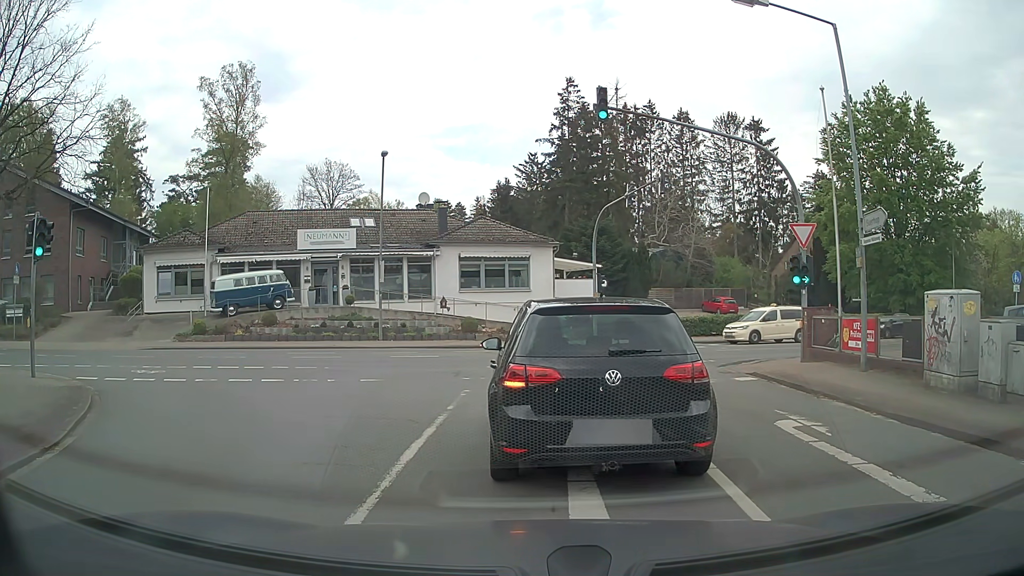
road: tertiary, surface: asphalt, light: Day
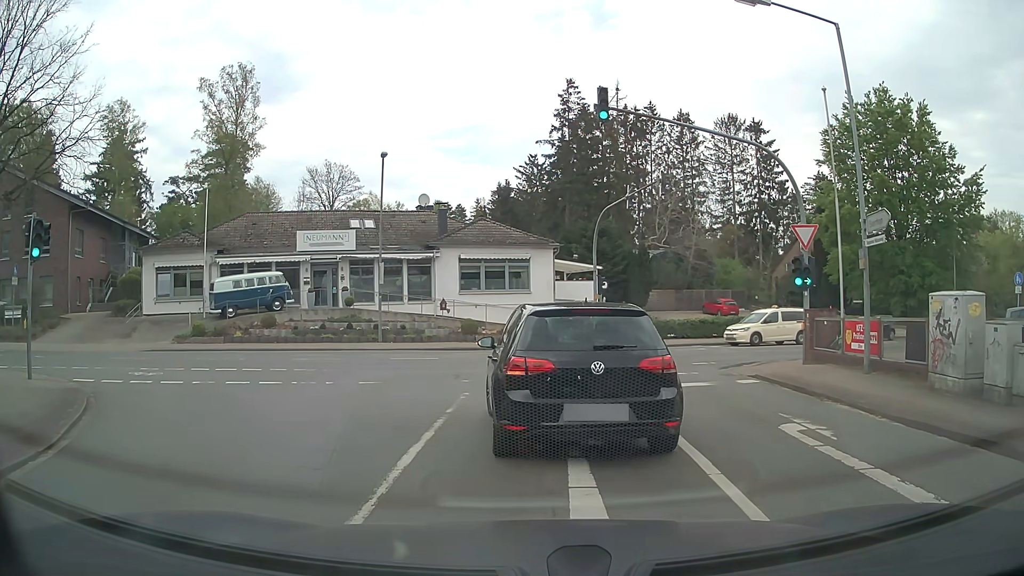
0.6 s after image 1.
(0.0, +0.1) m; 0°
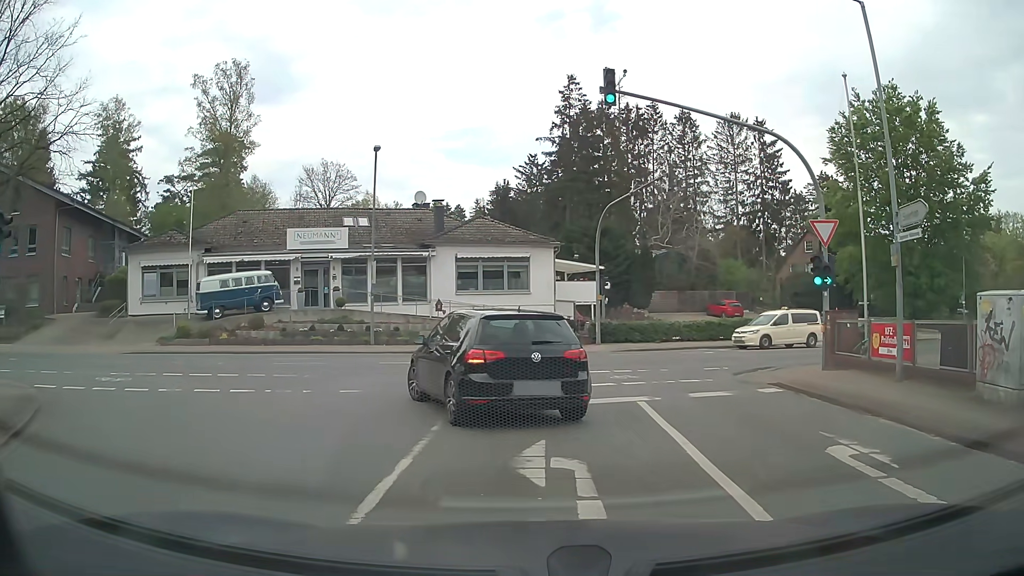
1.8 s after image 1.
(0.0, +1.6) m; 0°
(0, +10) (-5, +18) (-15, +20) (-25, +17) (-34, +13) (-43, +9) (-52, +6) (-62, +2) (-71, -1) (-81, -5) m
